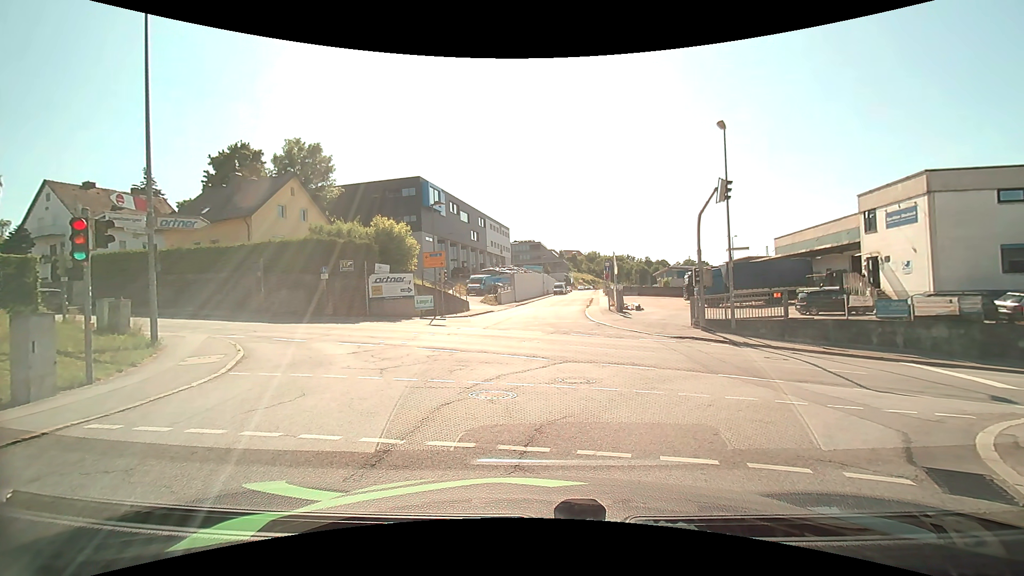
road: residential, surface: asphalt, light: Day
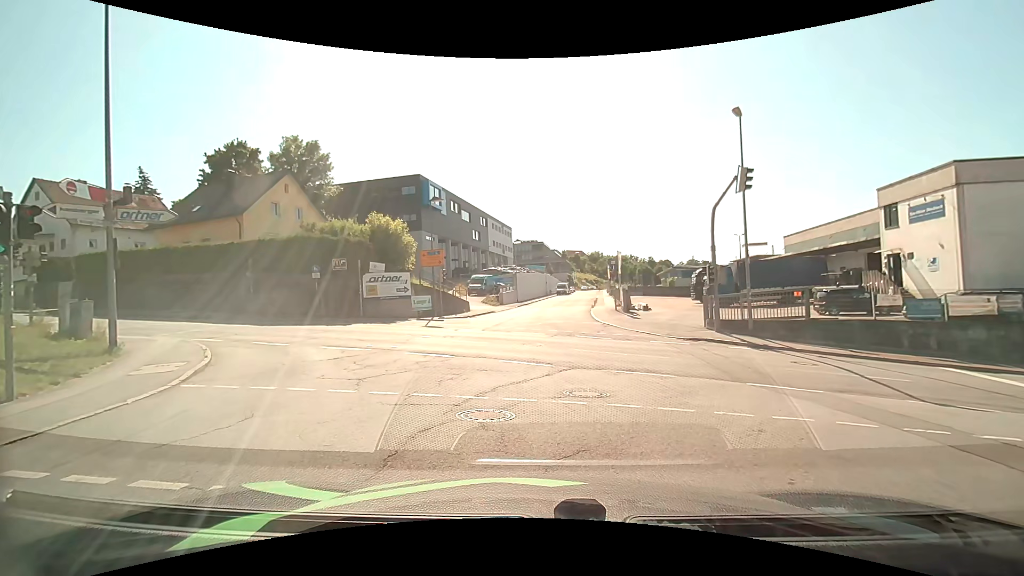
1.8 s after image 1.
(0.0, +1.6) m; 0°
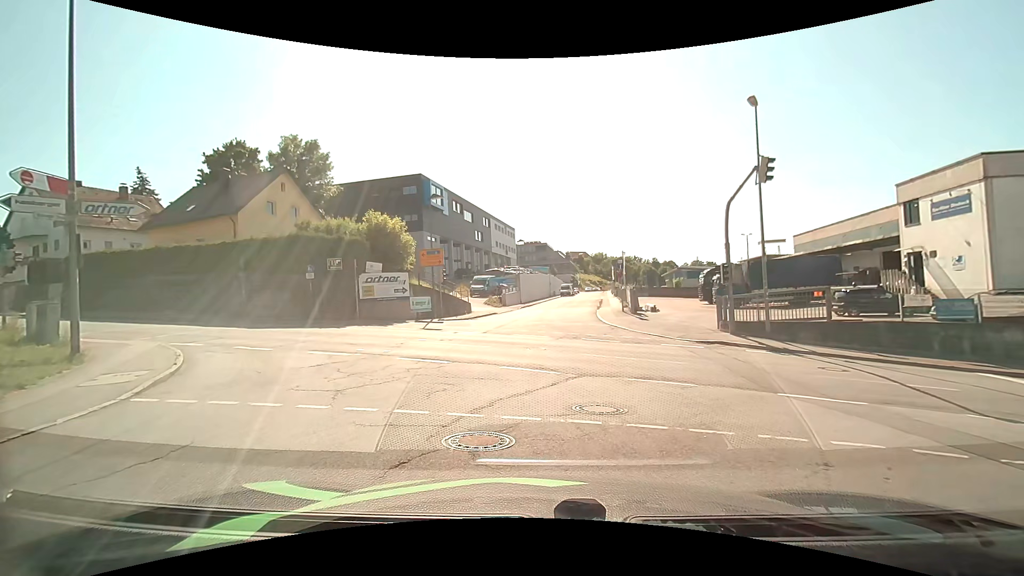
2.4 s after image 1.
(0.0, +1.3) m; -1°
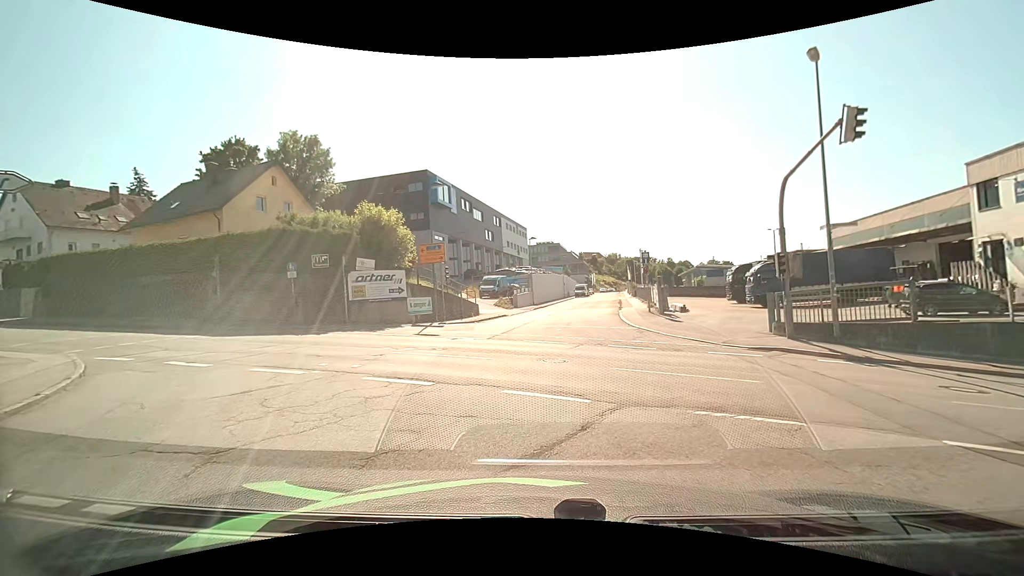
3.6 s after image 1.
(0.0, +3.7) m; -2°
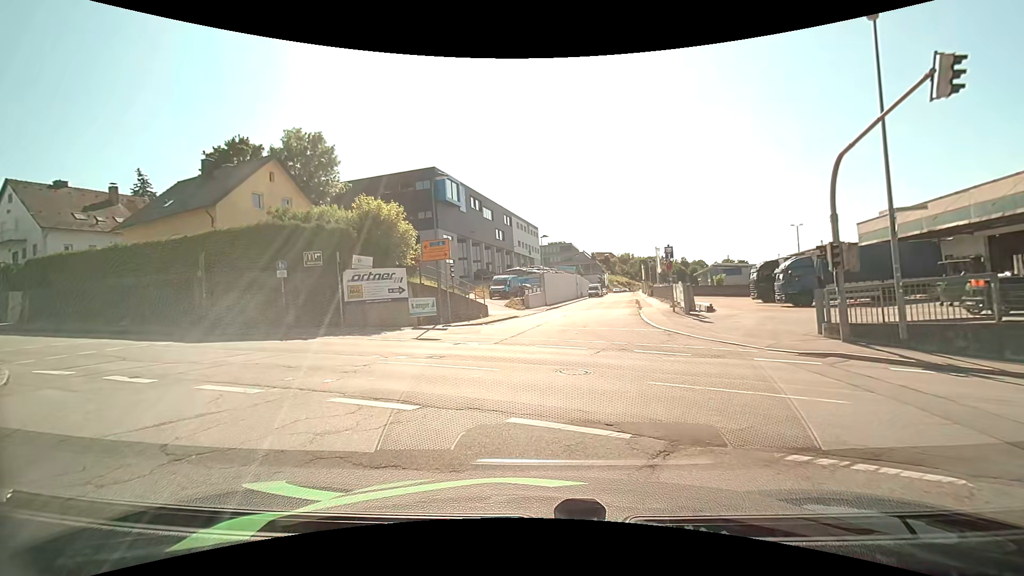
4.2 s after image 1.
(0.0, +2.3) m; +1°
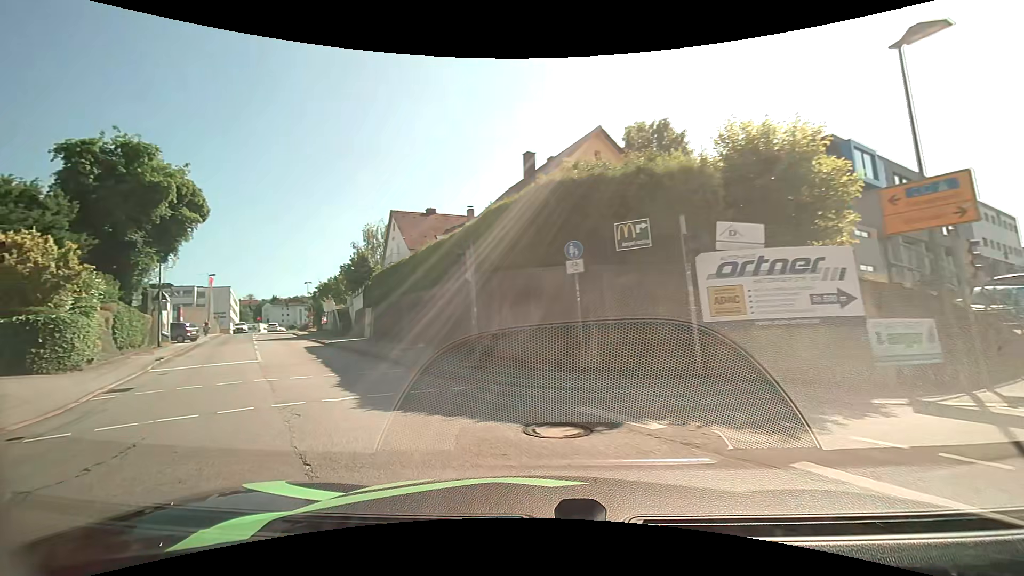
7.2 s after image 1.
(-3.8, +12.4) m; -42°
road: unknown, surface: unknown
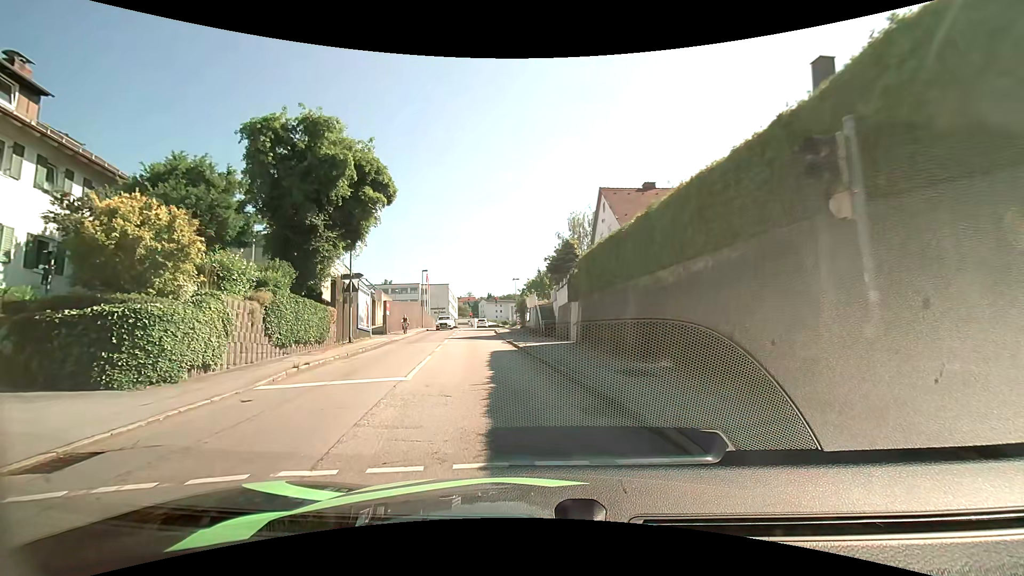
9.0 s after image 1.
(-1.9, +8.6) m; -22°
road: tertiary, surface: asphalt
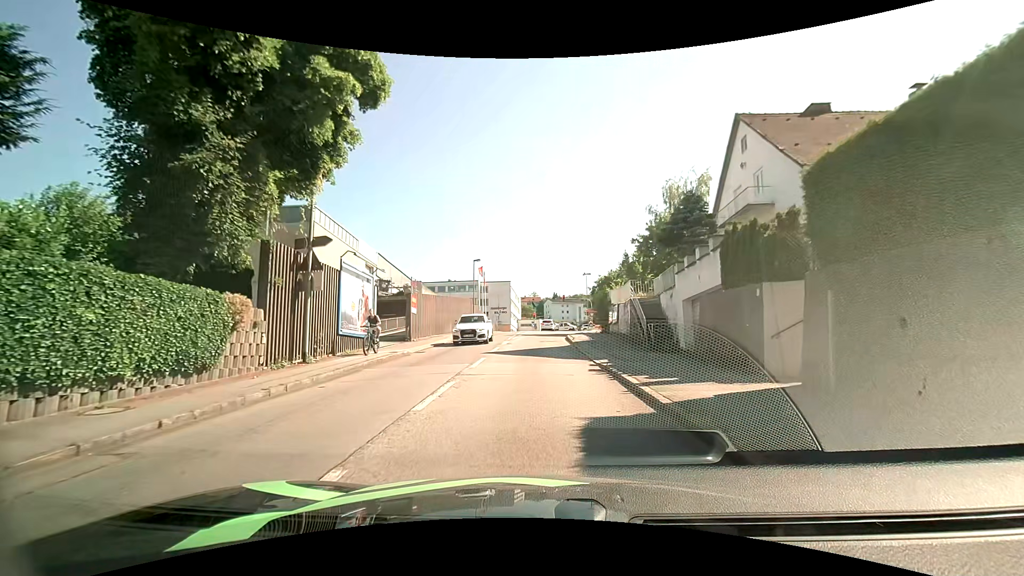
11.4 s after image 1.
(-1.4, +13.9) m; -8°
(0, +10) (0, +20) (0, +30) (0, +40) (0, +50) (+1, +60) (+1, +70) (+2, +80) (+2, +90) (0, +100) m
